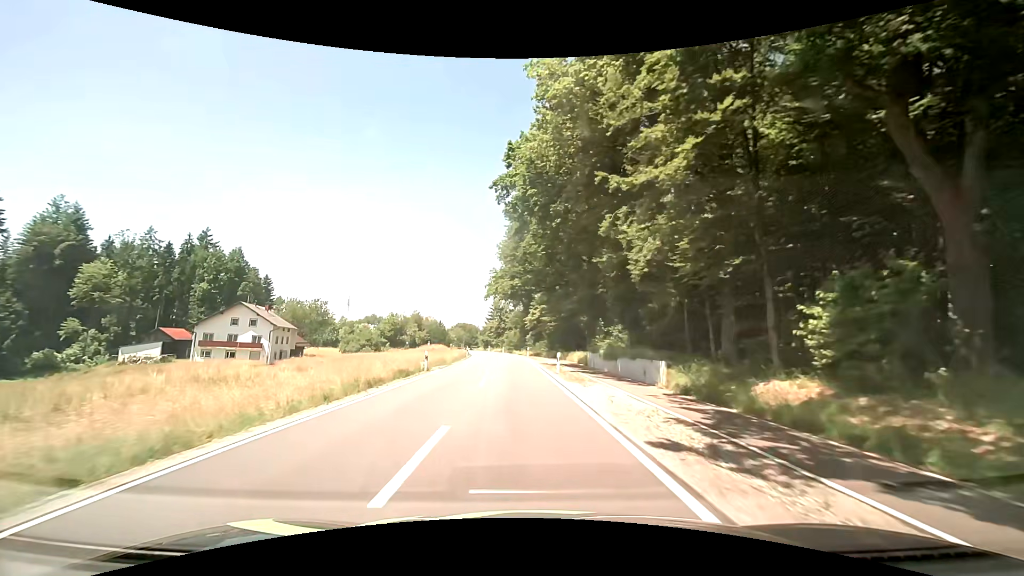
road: tertiary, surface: asphalt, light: Day
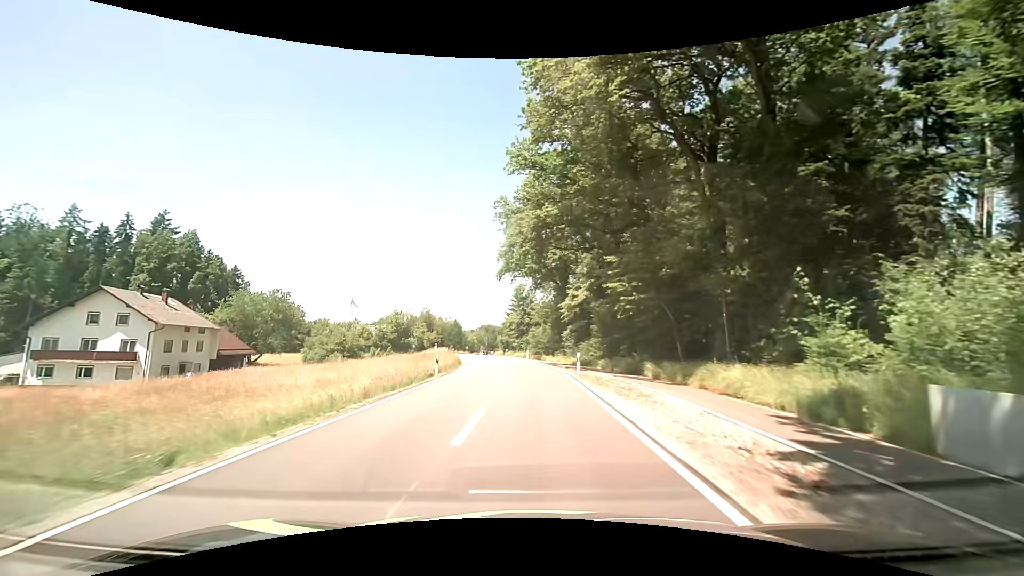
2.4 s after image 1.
(-1.2, +33.5) m; -4°
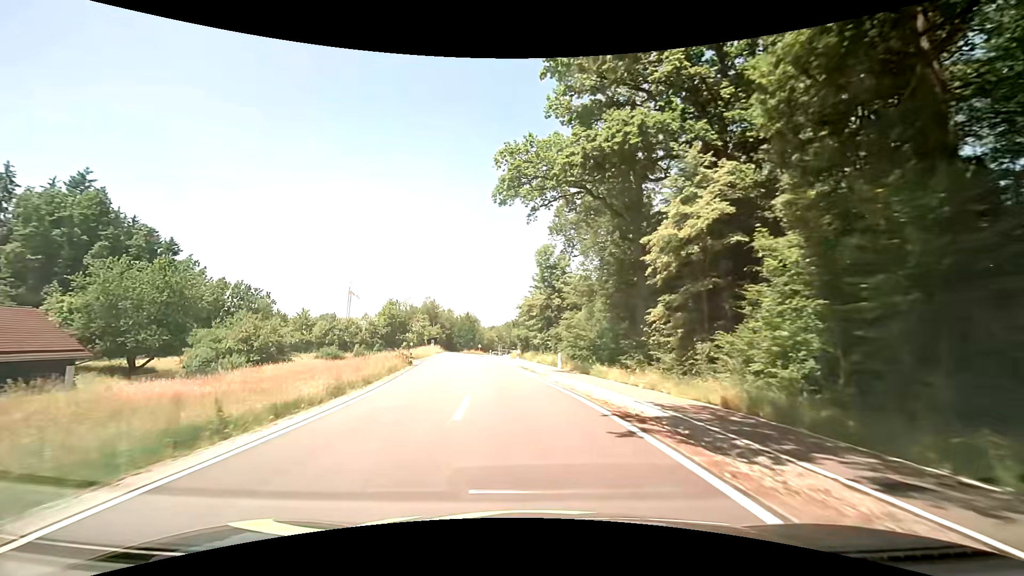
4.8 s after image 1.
(-0.3, +33.9) m; -3°
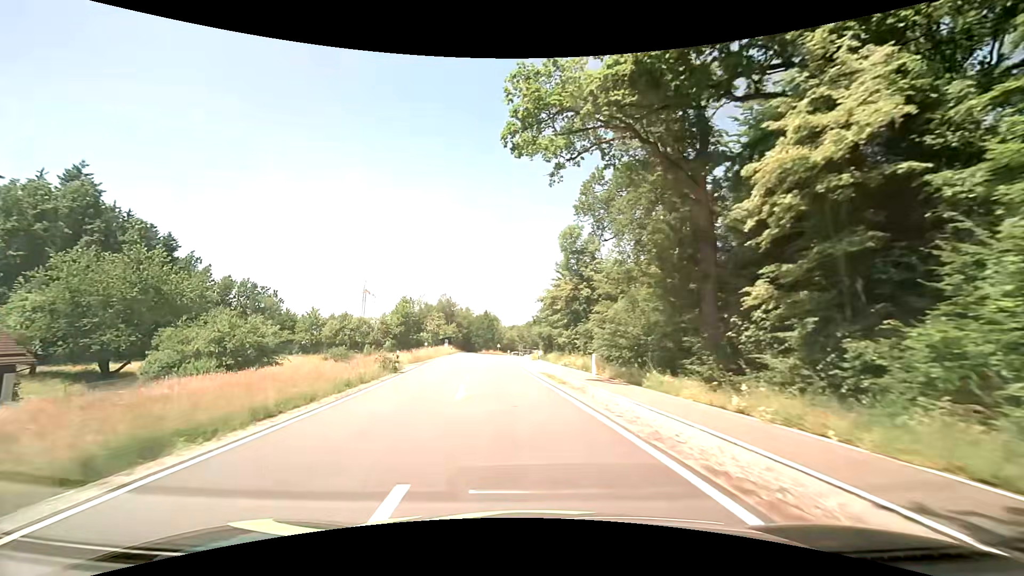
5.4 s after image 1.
(-0.1, +8.5) m; -2°
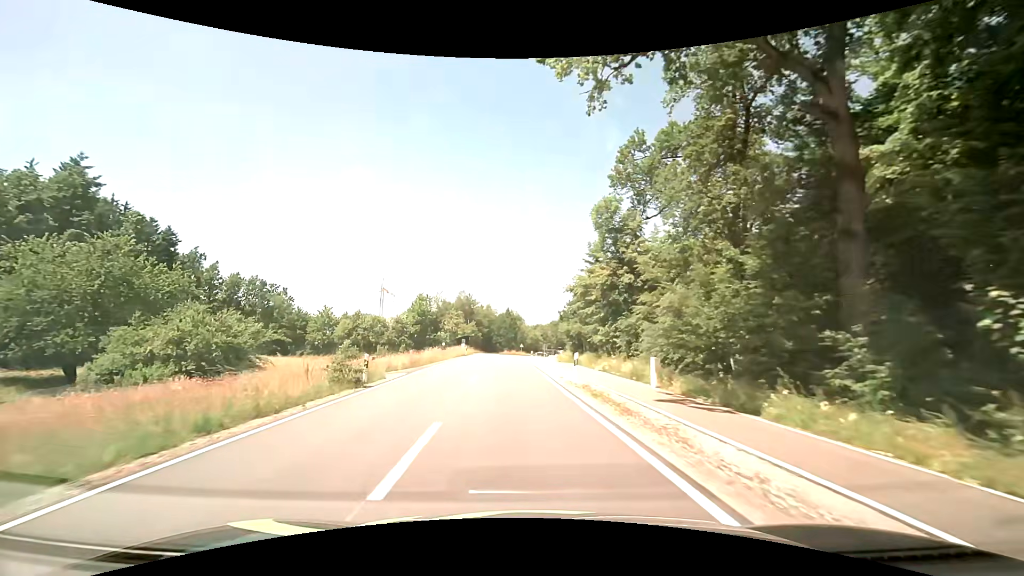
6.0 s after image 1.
(-0.3, +8.5) m; -3°
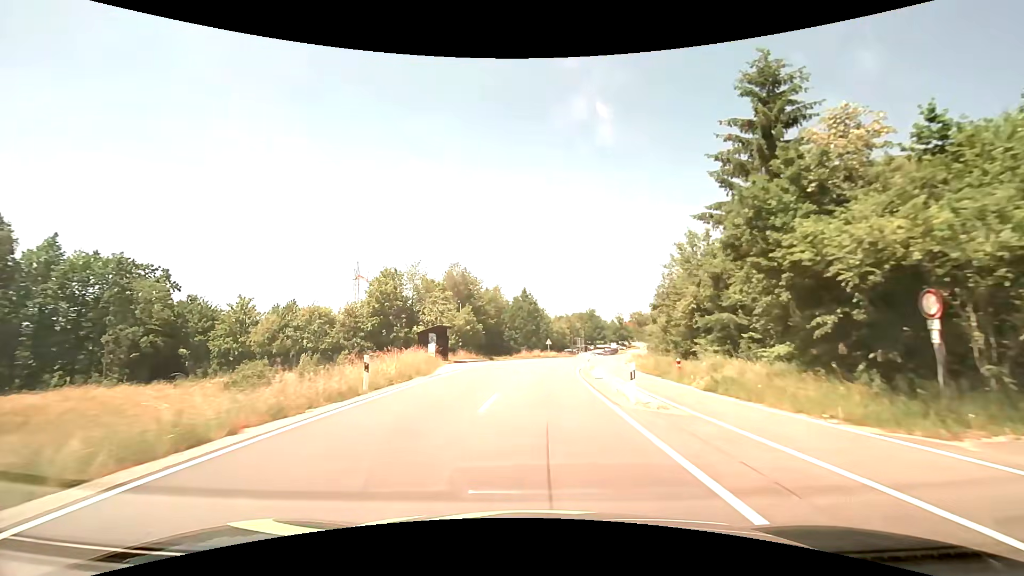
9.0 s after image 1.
(-2.1, +42.4) m; -2°
(0, +10) (+1, +20) (+1, +30) (+2, +40) (+4, +50) (+6, +60) (+8, +69) (+11, +79) (+14, +88) (+17, +98) m
